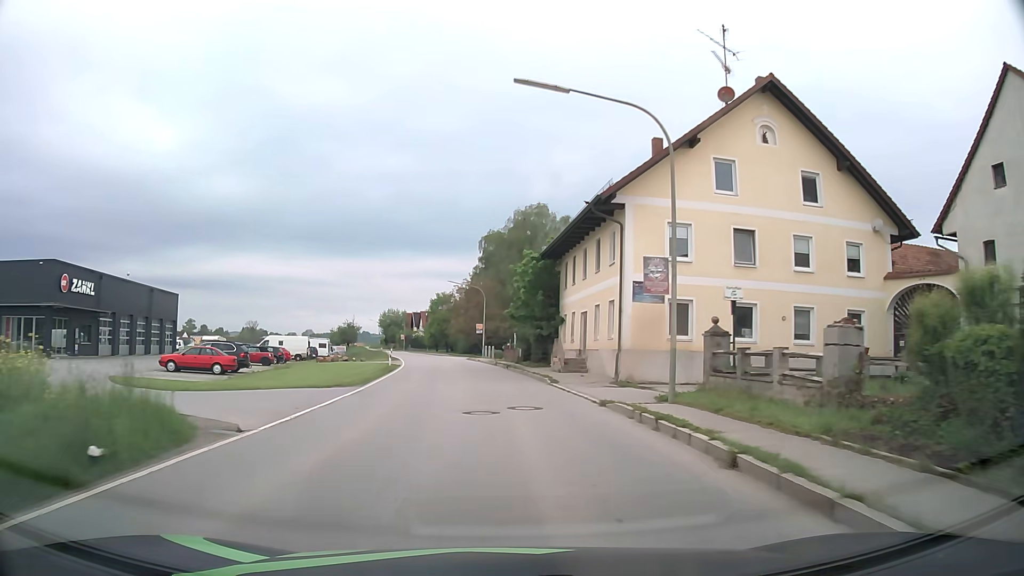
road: secondary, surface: asphalt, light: Day
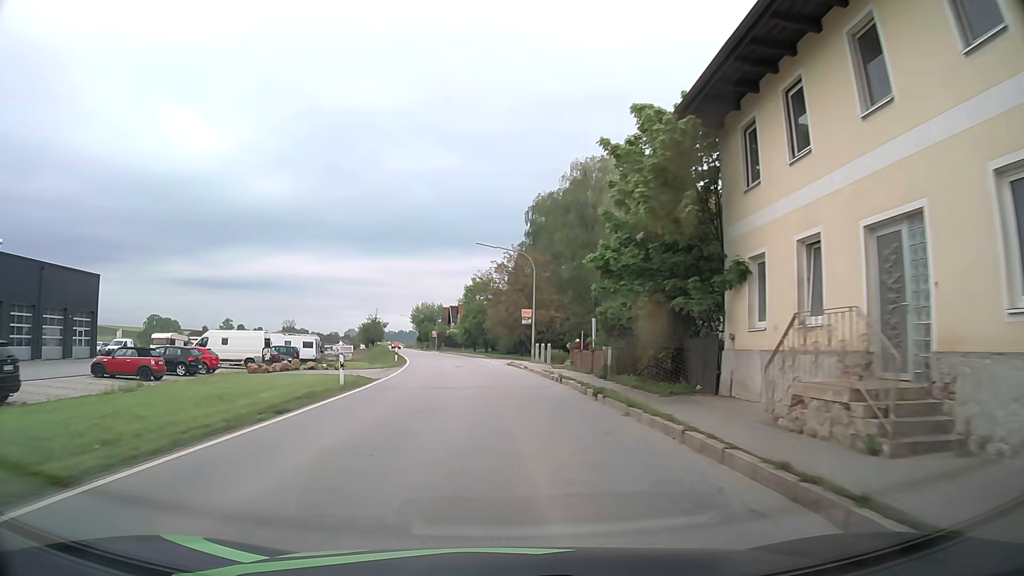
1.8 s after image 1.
(-0.7, +23.5) m; -4°
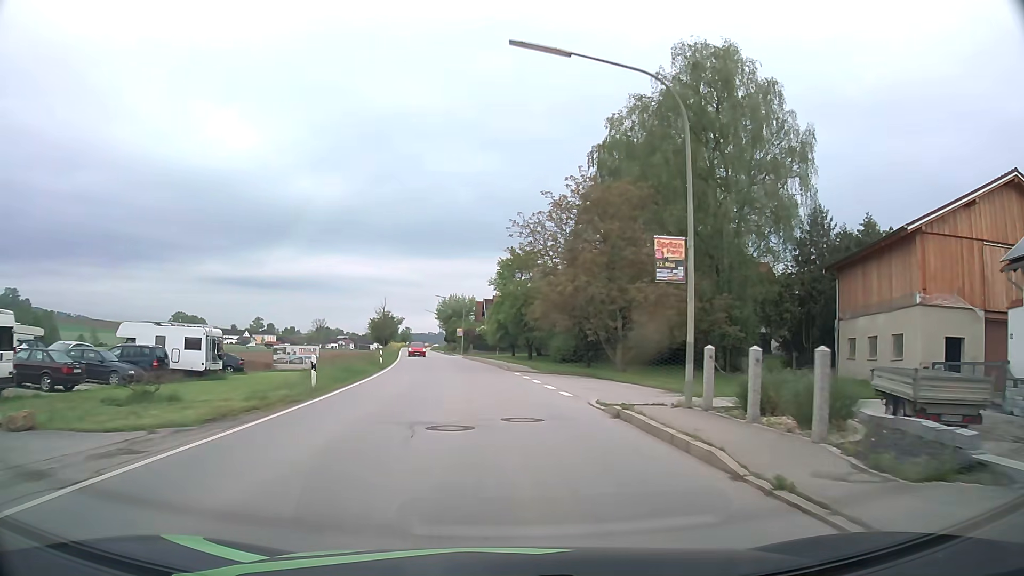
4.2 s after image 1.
(-1.1, +29.2) m; -4°
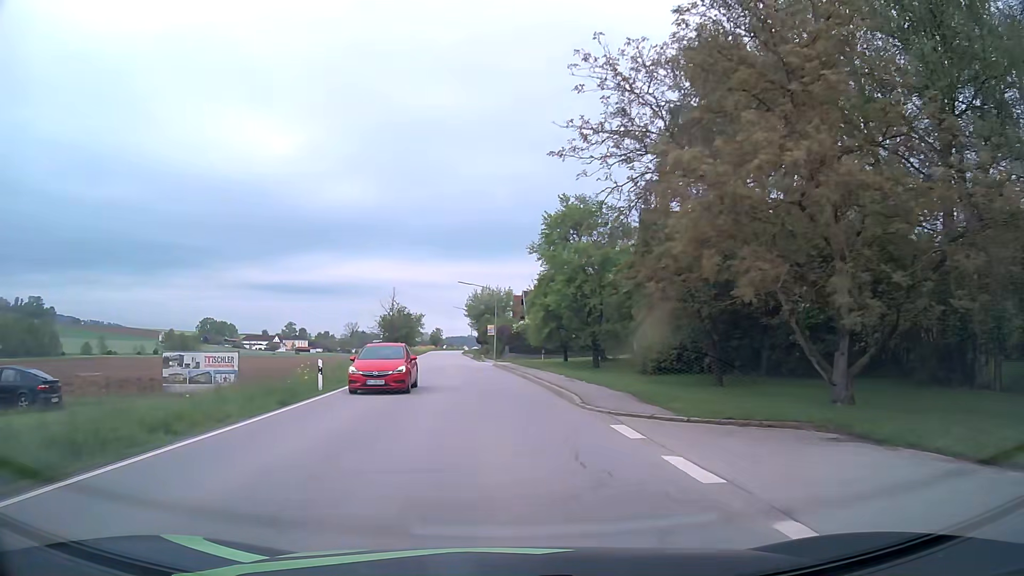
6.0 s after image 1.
(-0.5, +21.6) m; -3°
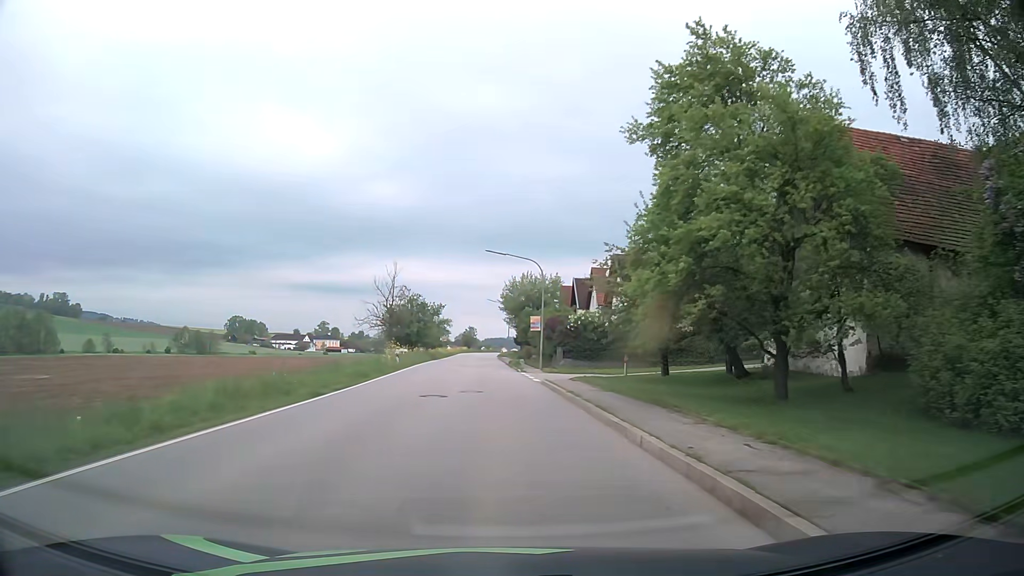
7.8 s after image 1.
(-0.7, +22.0) m; -3°
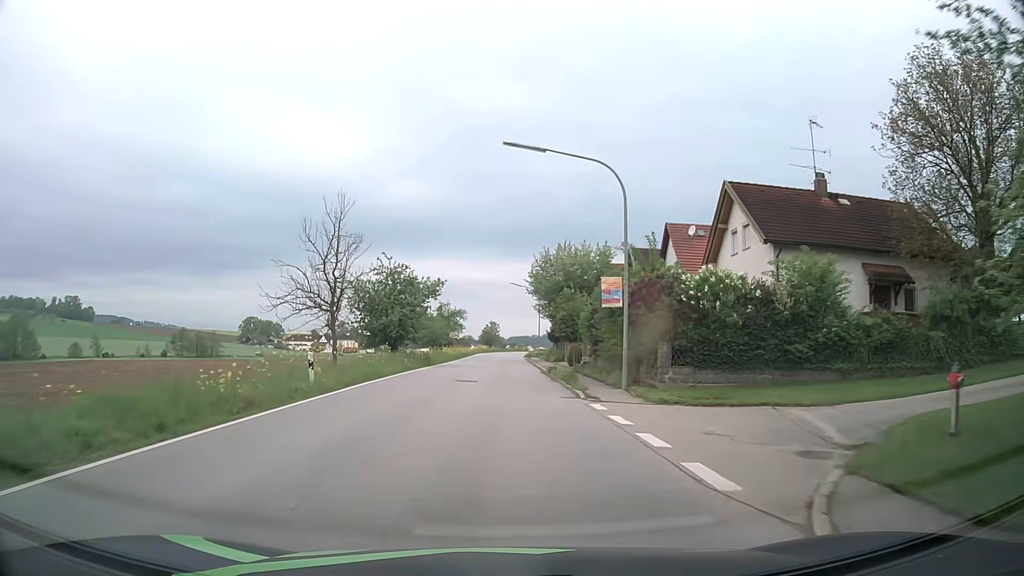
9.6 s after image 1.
(-0.5, +22.8) m; -2°
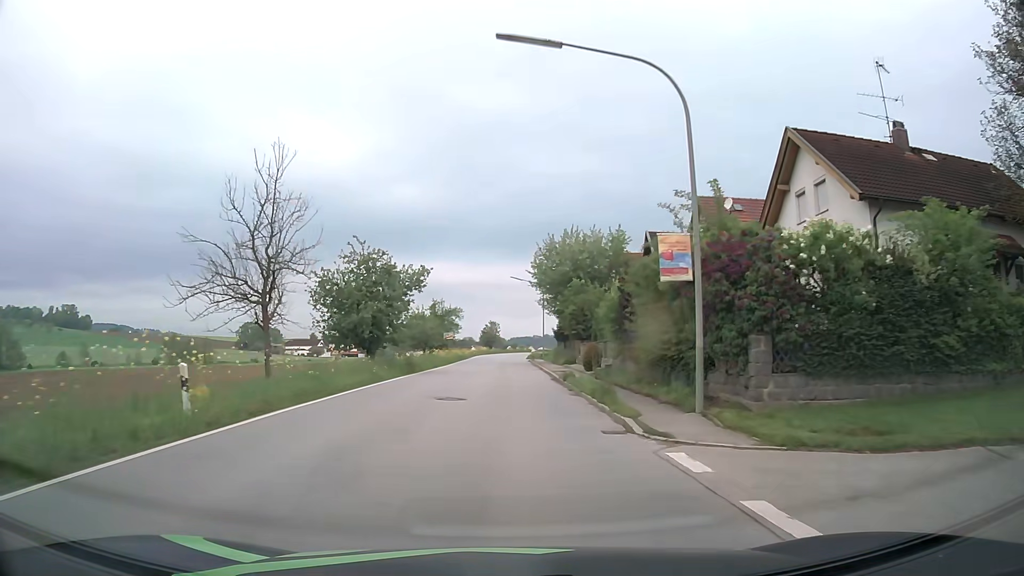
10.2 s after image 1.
(0.0, +7.8) m; 0°
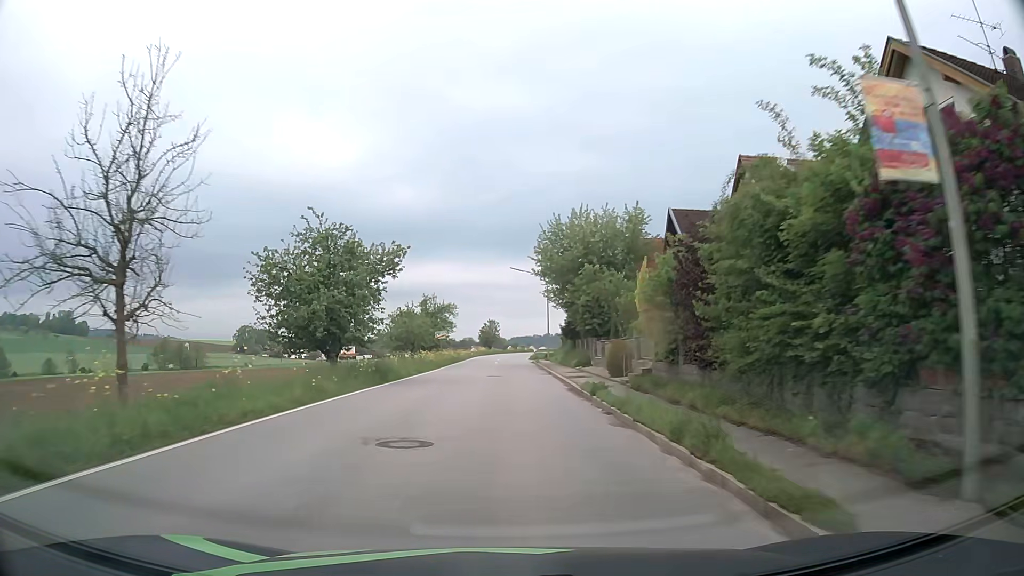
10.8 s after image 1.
(0.0, +7.9) m; 0°
(0, +10) (0, +20) (0, +30) (0, +40) (-1, +50) (-1, +60) (0, +70) (0, +80) (0, +90) (+1, +100) m
